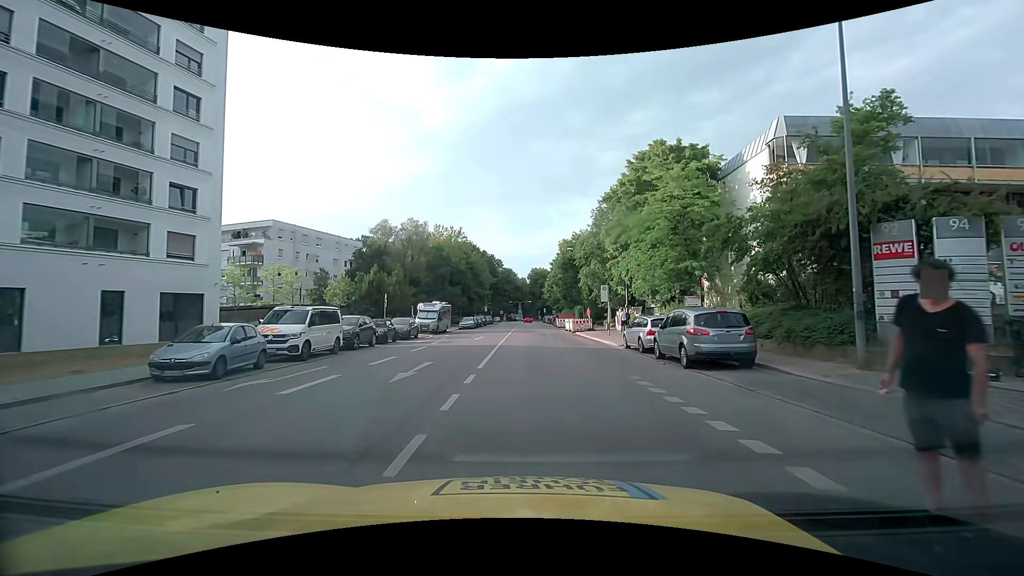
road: tertiary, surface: asphalt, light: Day
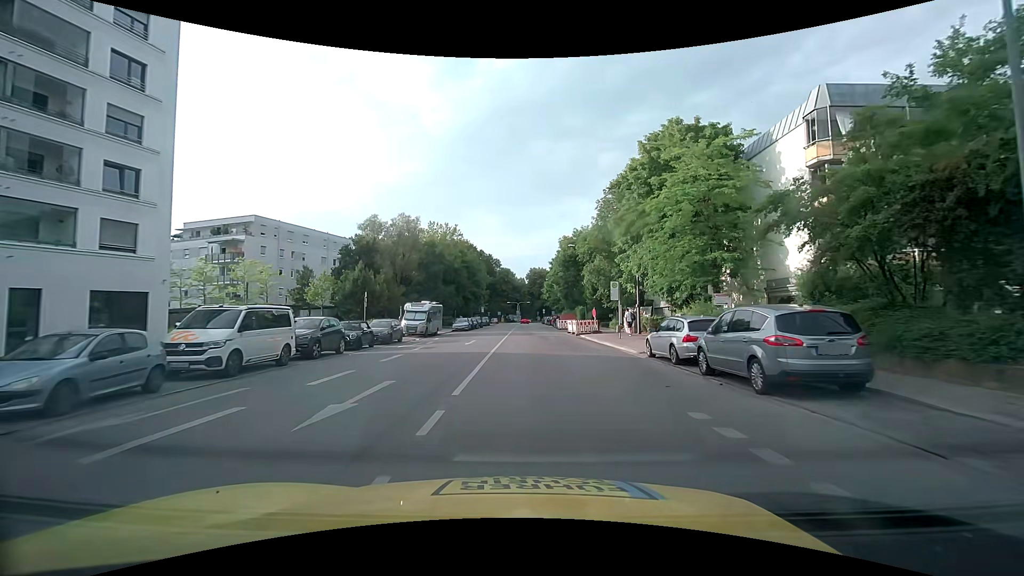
(0.0, +4.5) m; 0°
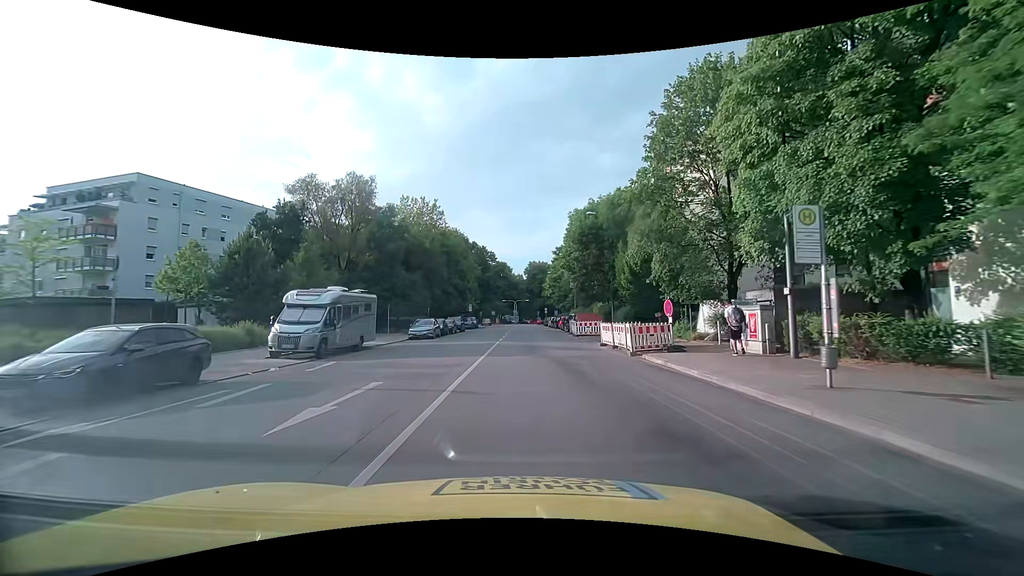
(0.0, +20.7) m; 0°
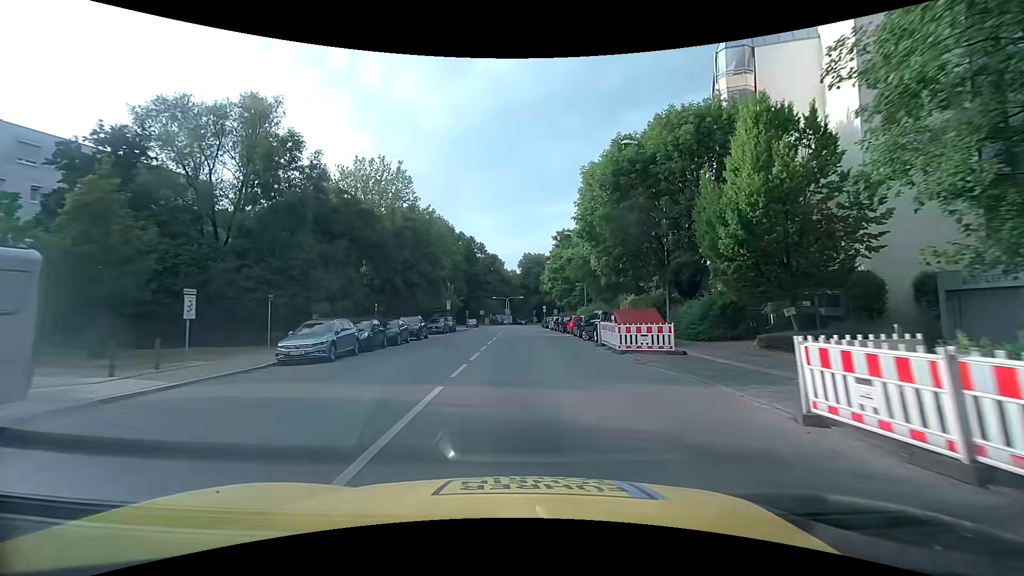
(0.0, +18.4) m; 0°
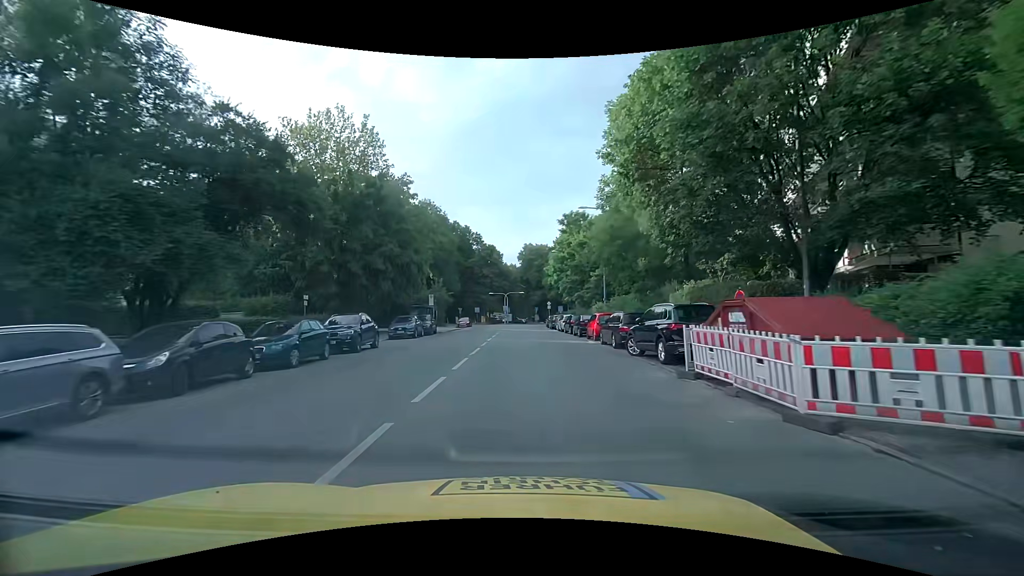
(+0.1, +12.4) m; +1°
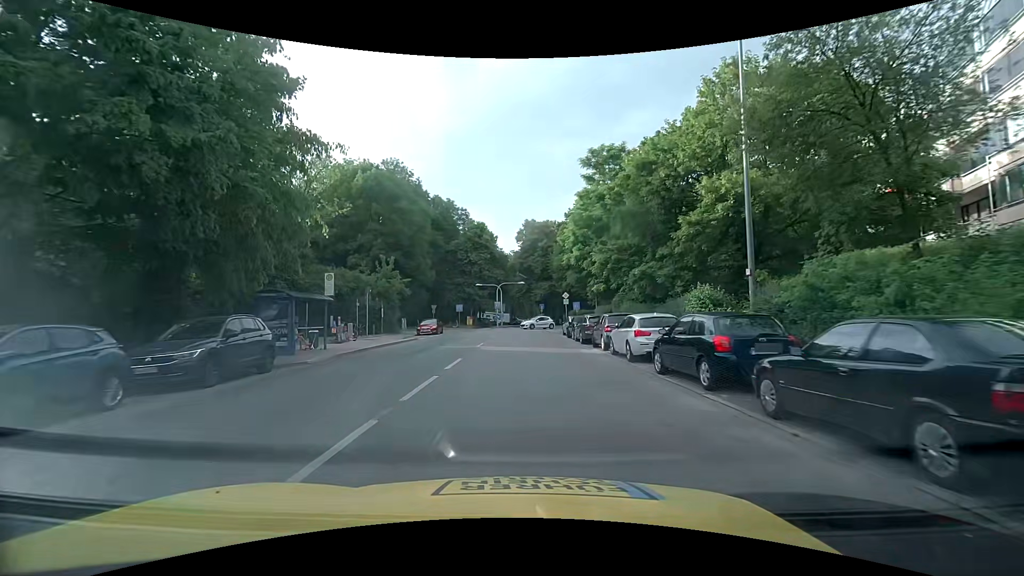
(-0.1, +26.9) m; +1°
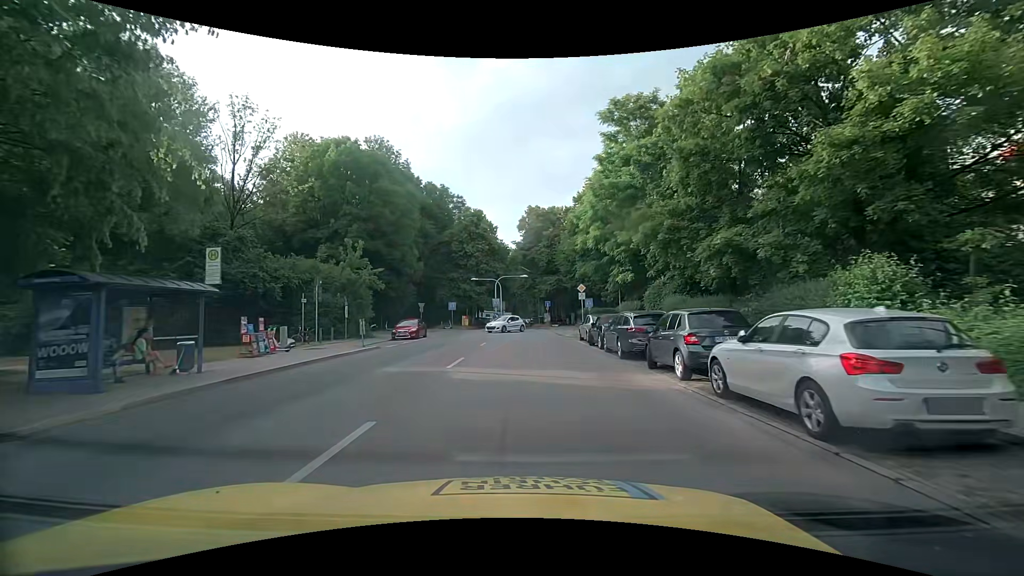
(-0.2, +9.5) m; -1°
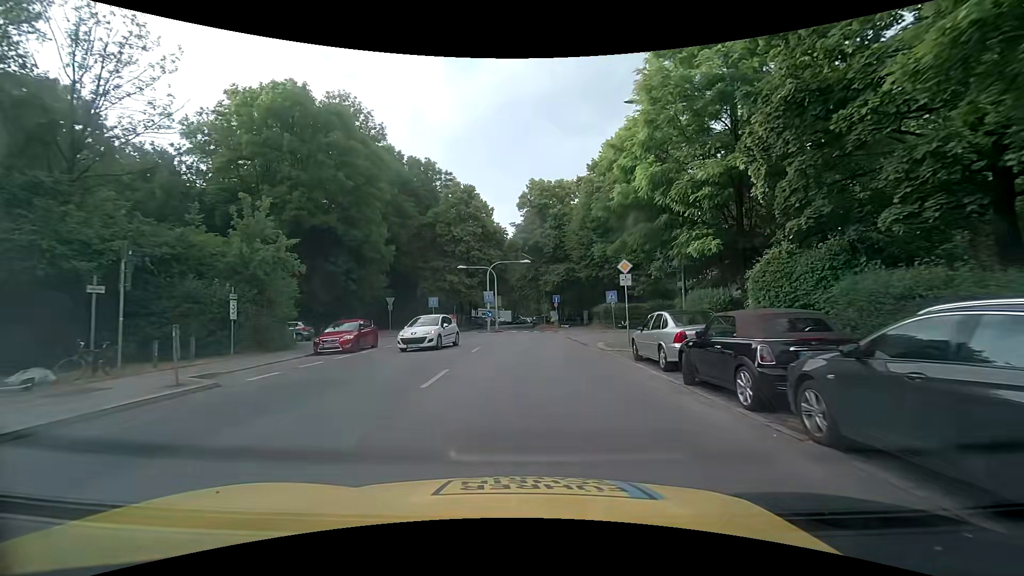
(0.0, +13.2) m; 0°
